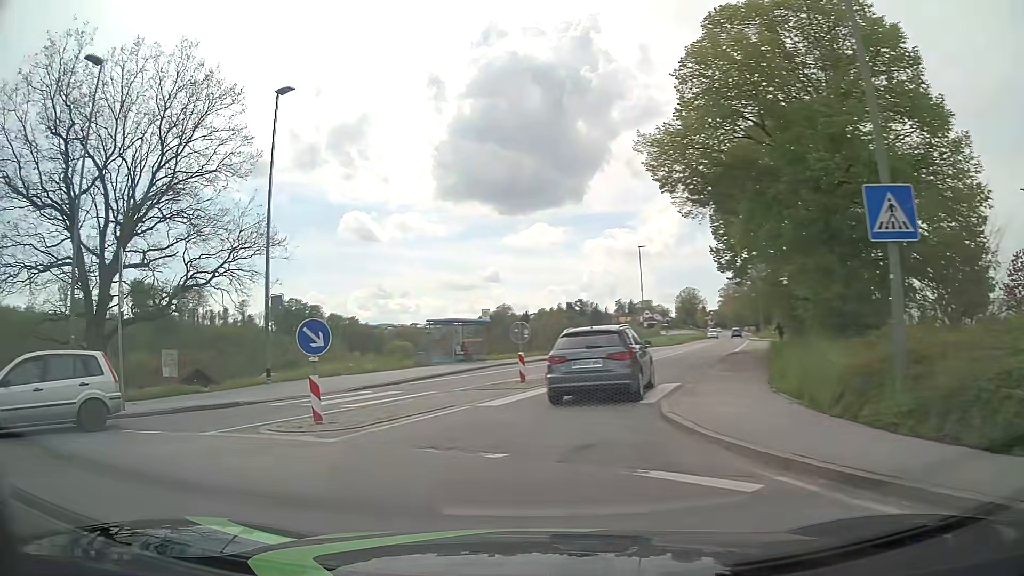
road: tertiary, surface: asphalt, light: Day
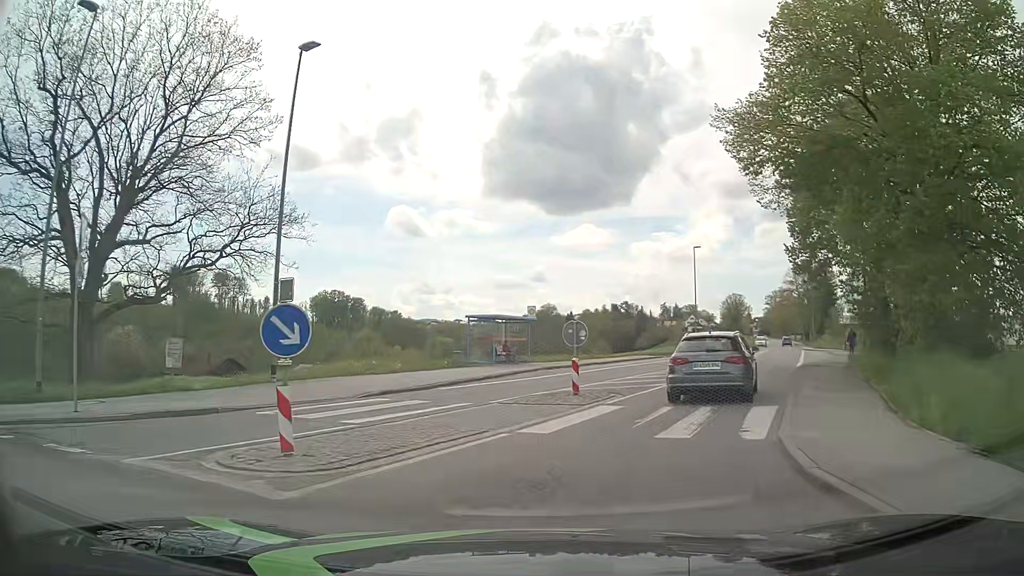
(-0.2, +3.6) m; -4°
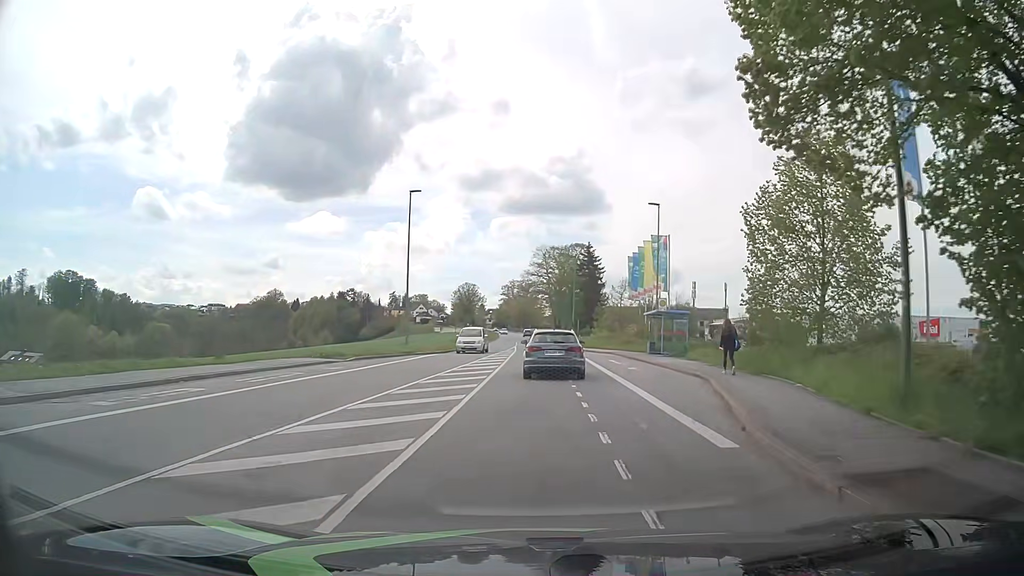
(+6.8, +22.9) m; +24°
